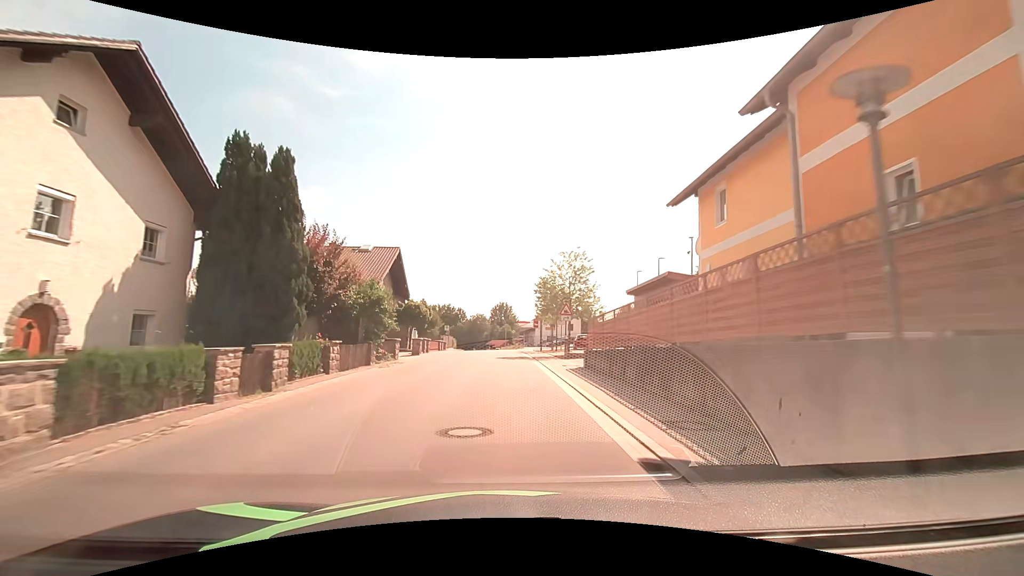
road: tertiary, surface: asphalt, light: Day
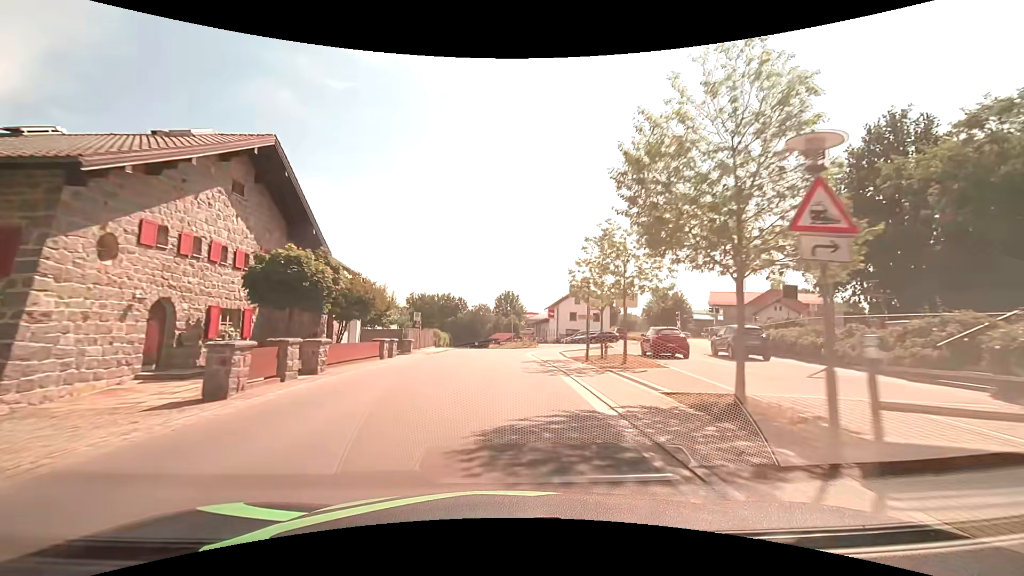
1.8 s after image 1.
(-0.1, +23.8) m; -1°
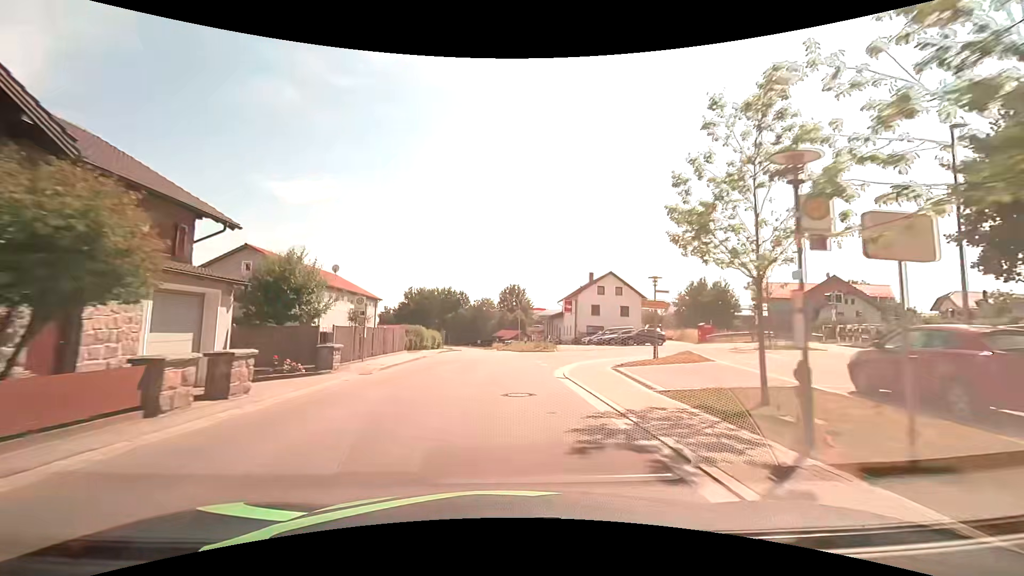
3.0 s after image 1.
(0.0, +15.9) m; -1°
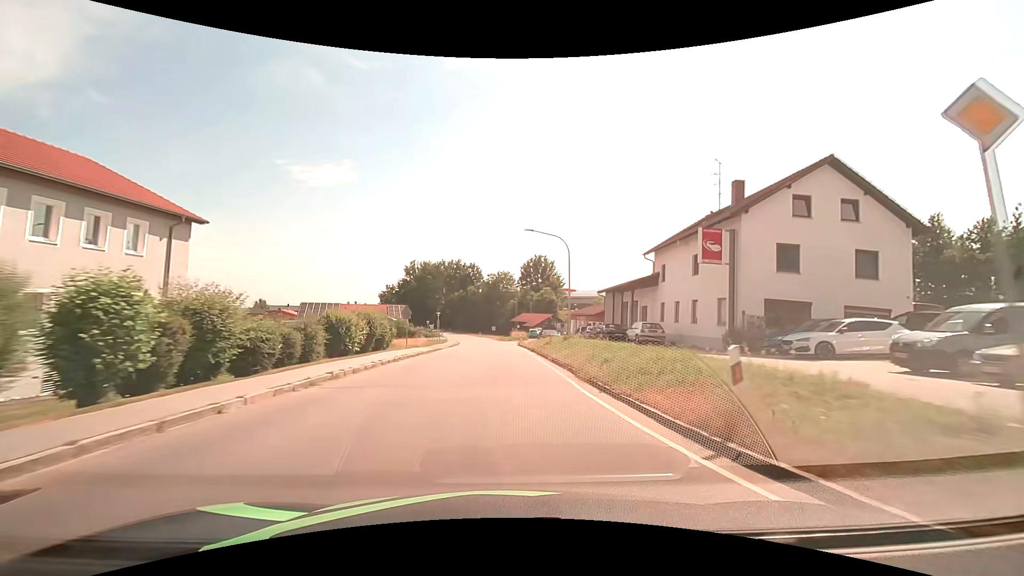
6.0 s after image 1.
(-0.8, +39.9) m; -2°
(0, +10) (0, +20) (0, +30) (0, +40) (0, +50) (-1, +60) (-2, +70) (-3, +80) (-4, +90) (-6, +100) m
